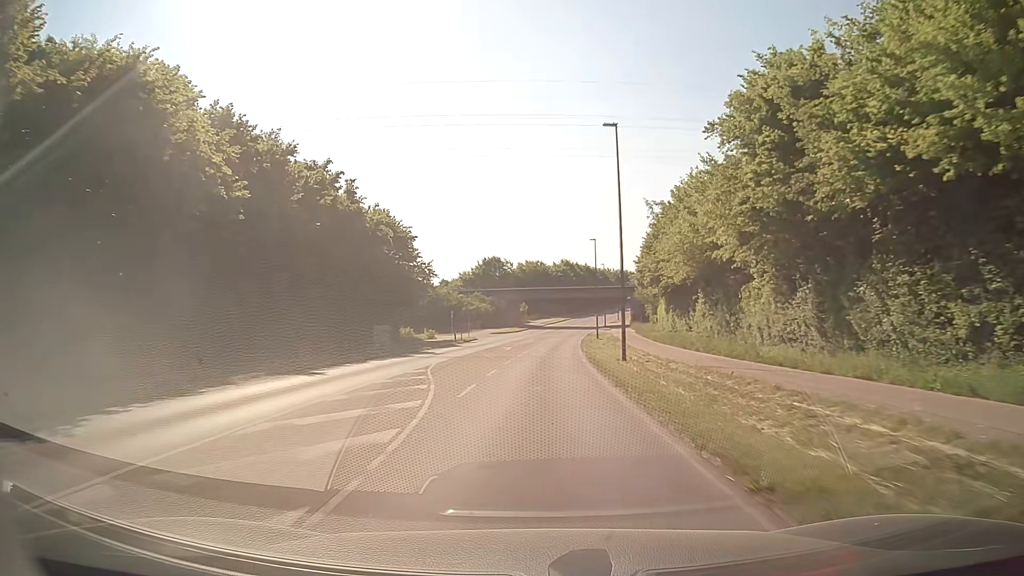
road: secondary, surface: asphalt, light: Day
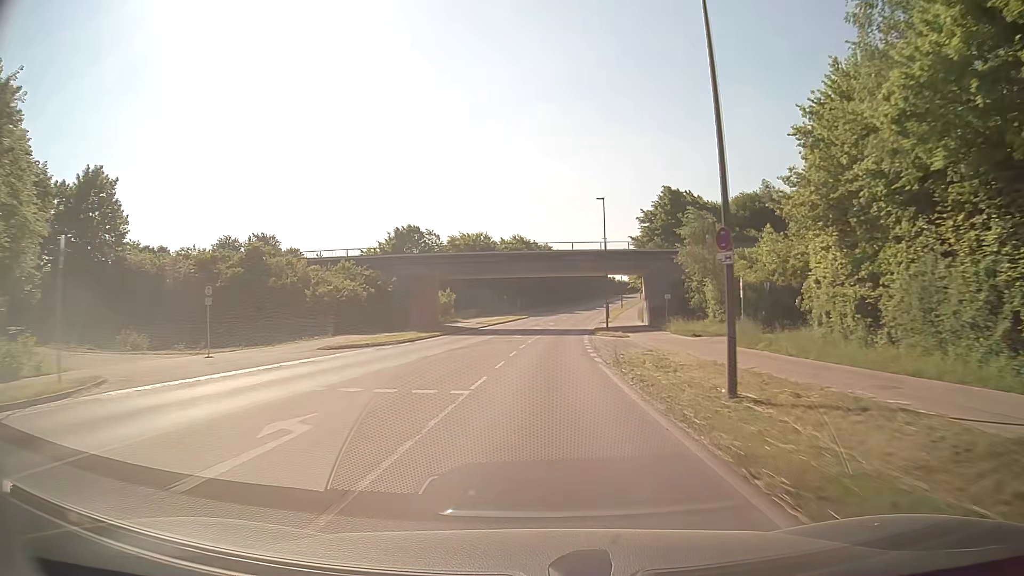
(+2.3, +57.0) m; +4°
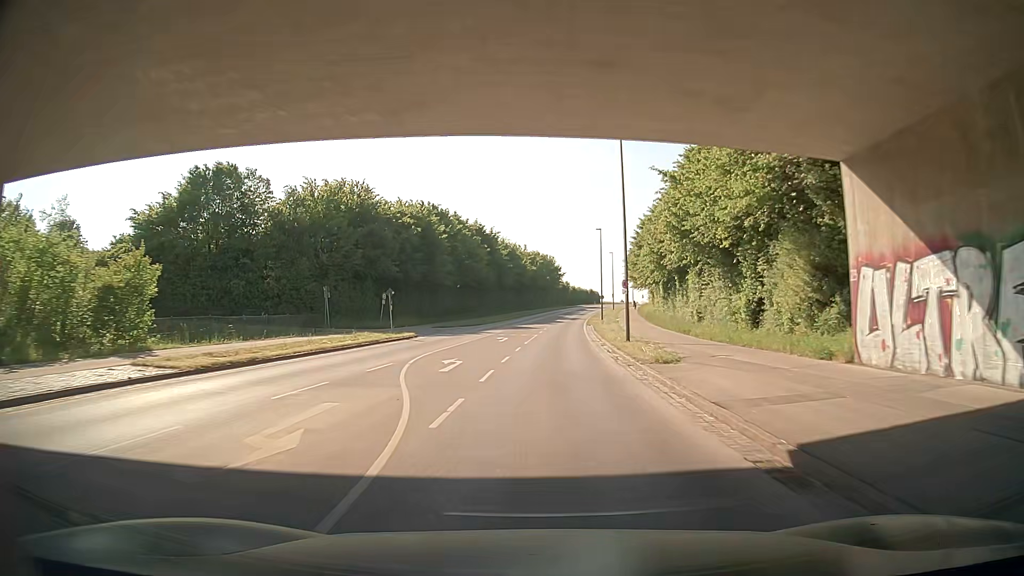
(+2.4, +55.1) m; +5°
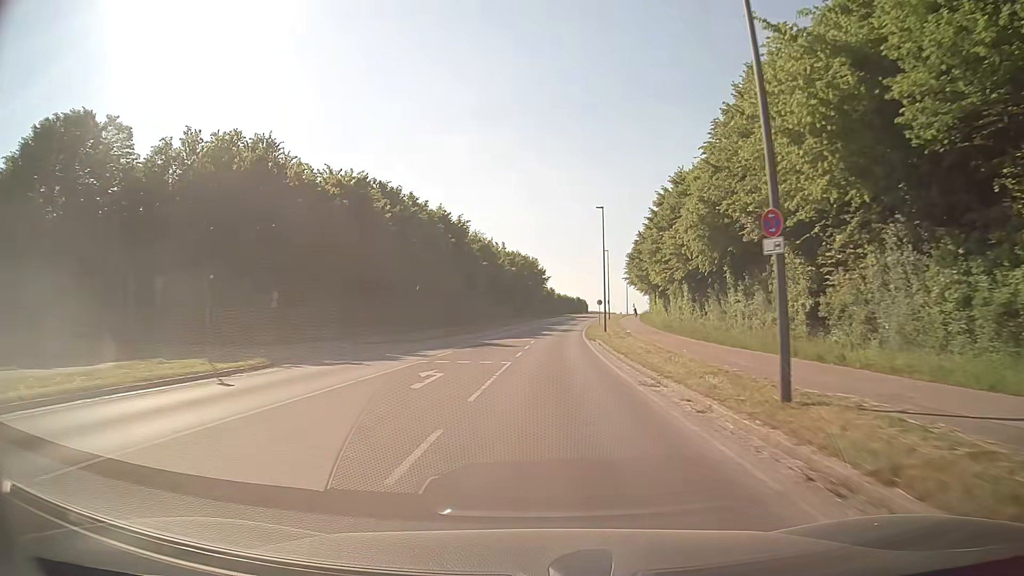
(+0.4, +20.7) m; +2°
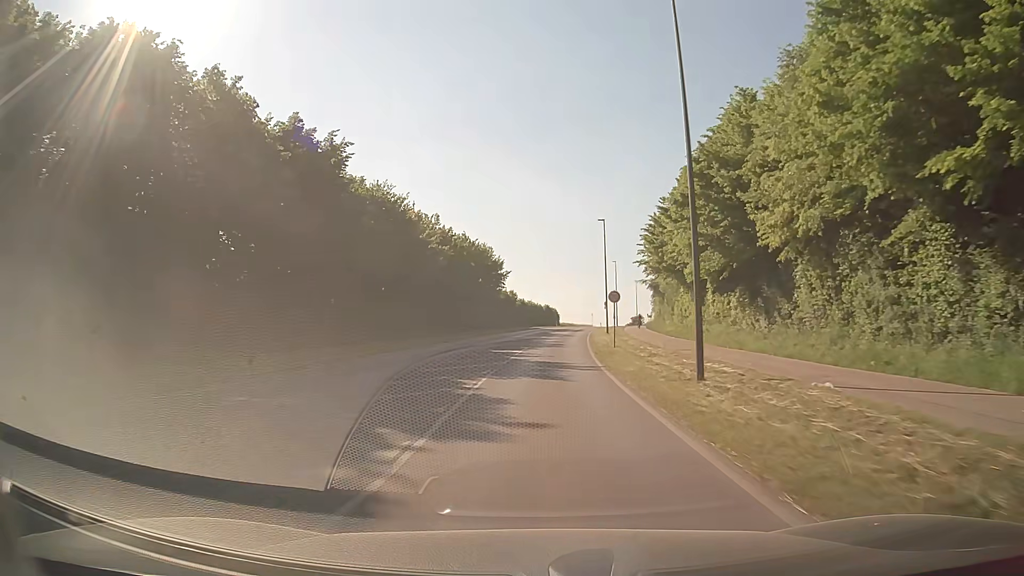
(+1.3, +40.0) m; +4°
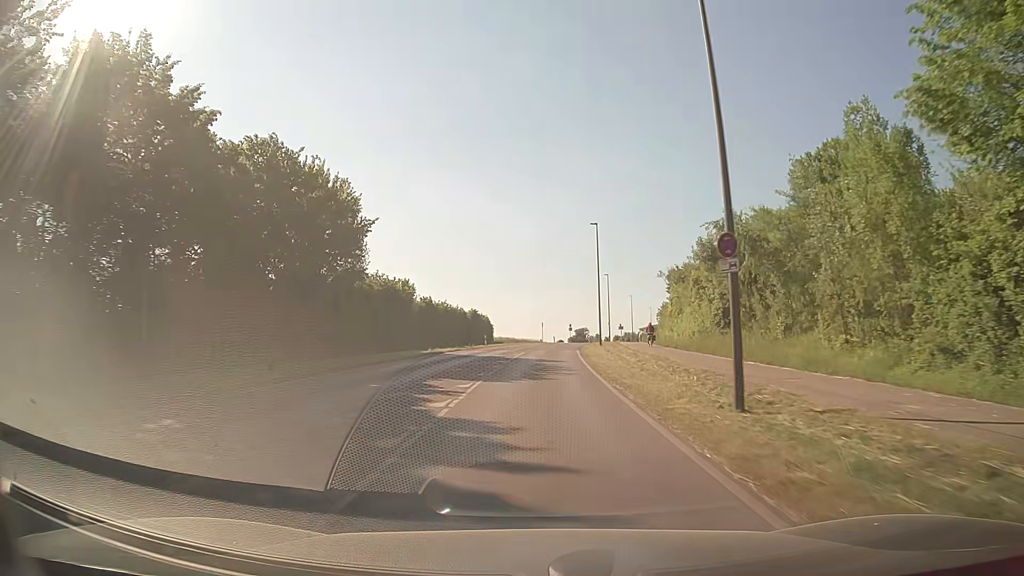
(+1.8, +49.8) m; +5°
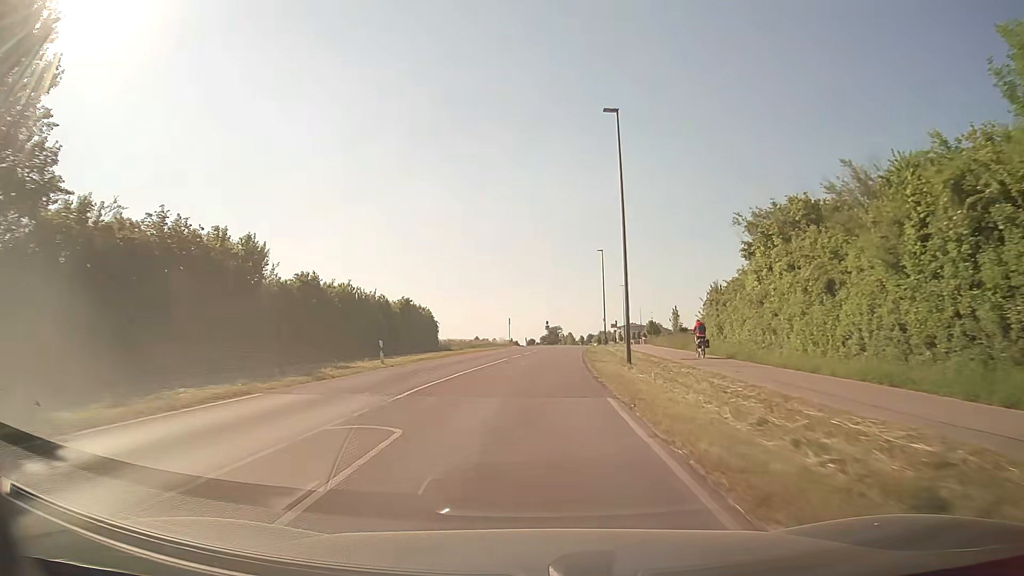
(+0.5, +30.1) m; +2°
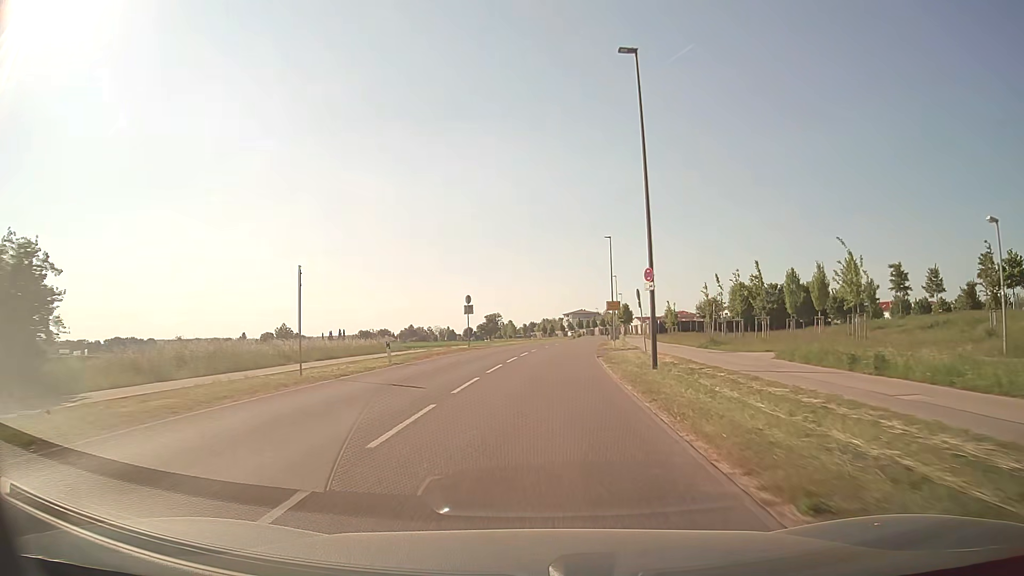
(+1.8, +51.4) m; +5°
(0, +10) (0, +20) (+1, +30) (+2, +40) (+3, +50) (+4, +60) (+5, +70) (+6, +80) (+8, +90) (+9, +99) m
